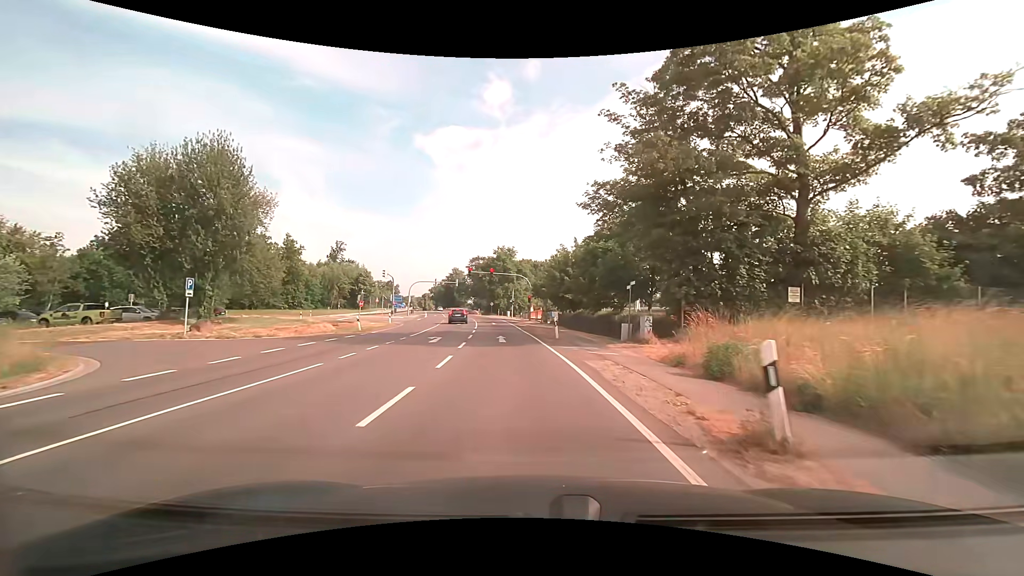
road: secondary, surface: asphalt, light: Day
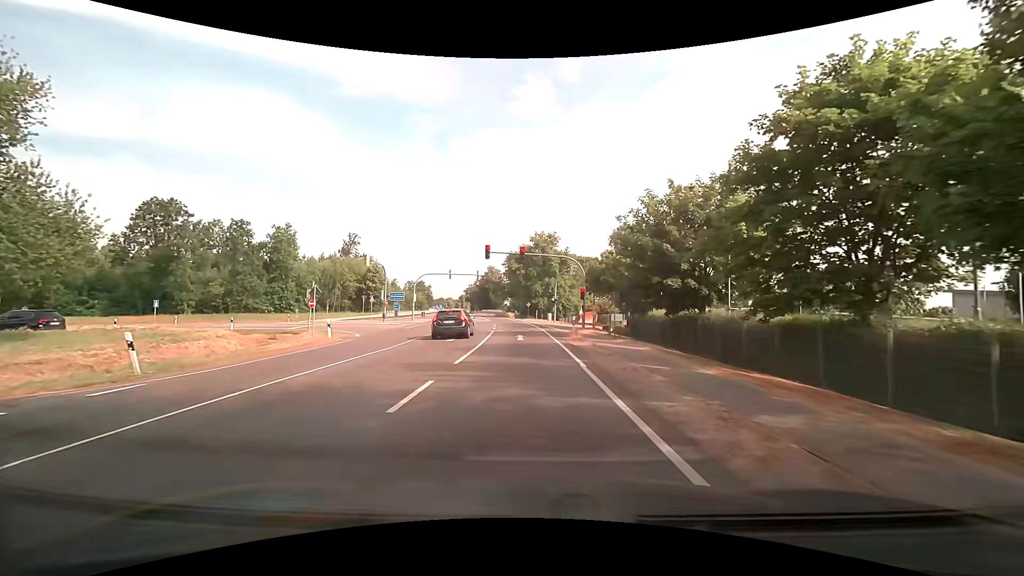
(-0.9, +23.1) m; -4°
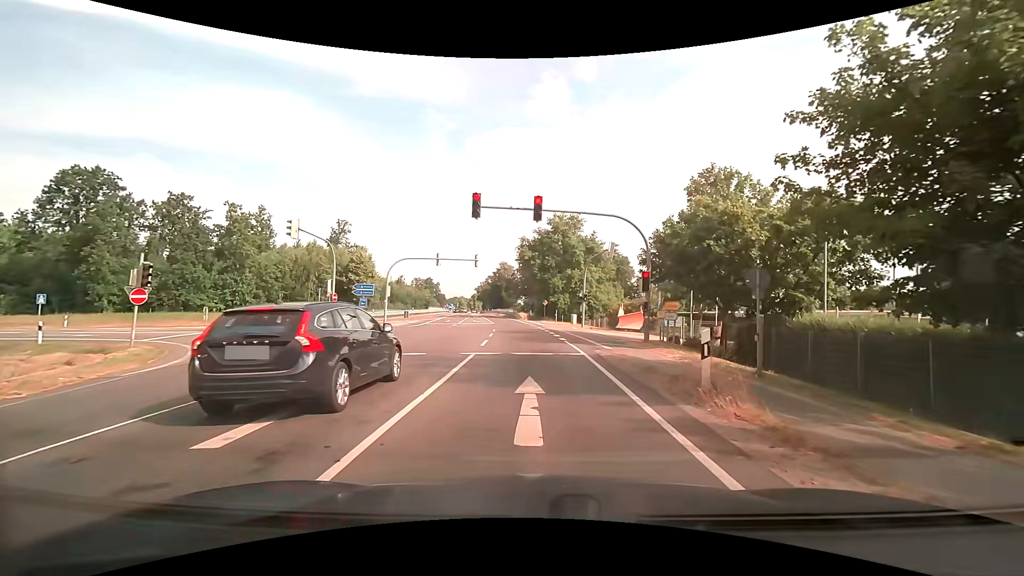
(-0.4, +17.5) m; -2°
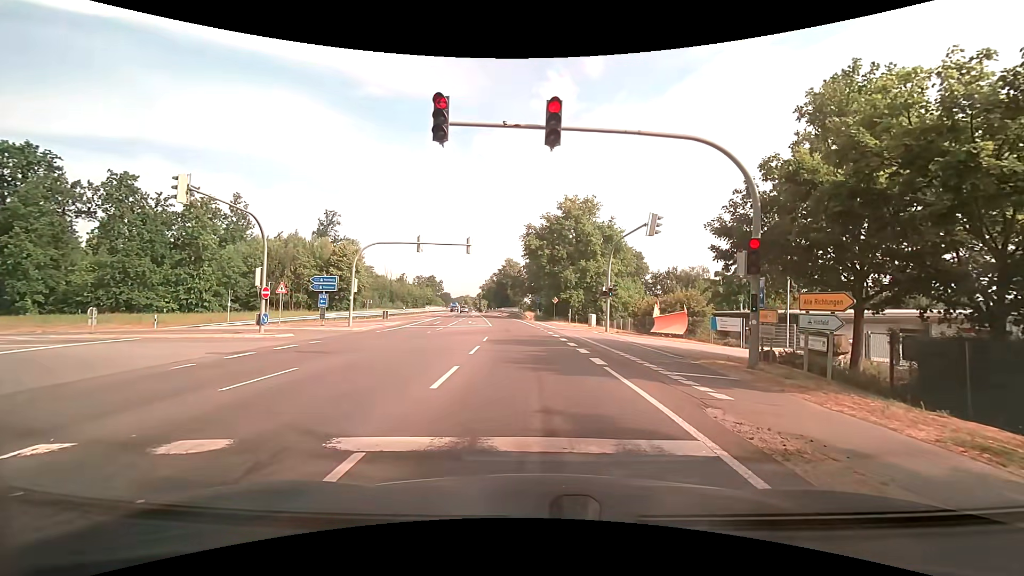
(0.0, +9.9) m; -1°
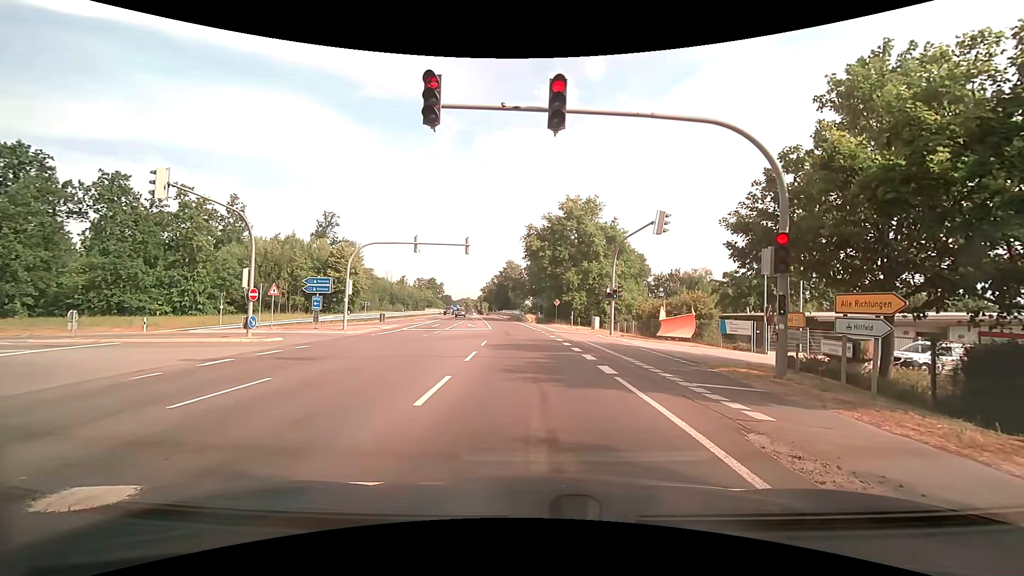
(0.0, +1.2) m; 0°
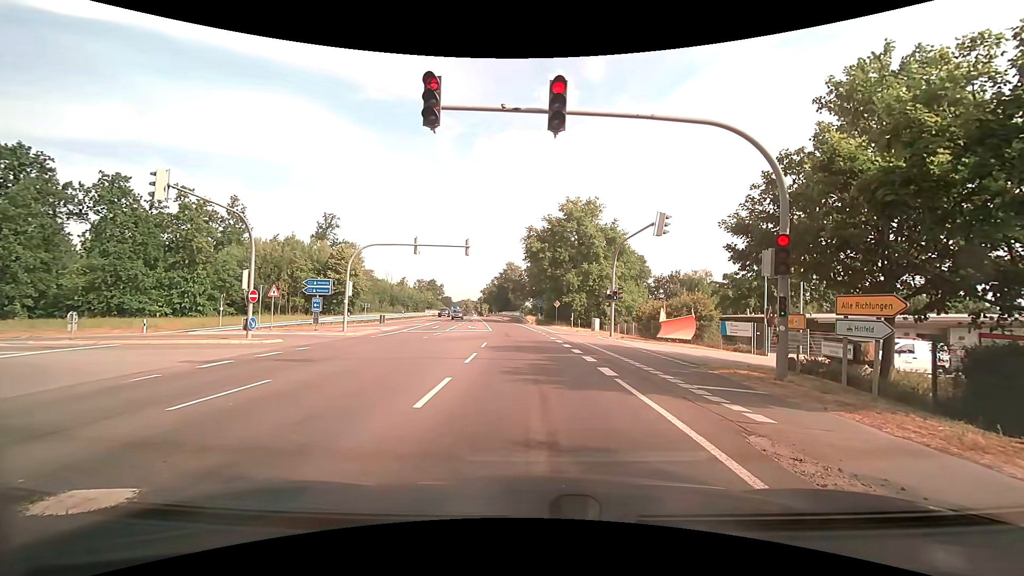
(0.0, +0.1) m; 0°
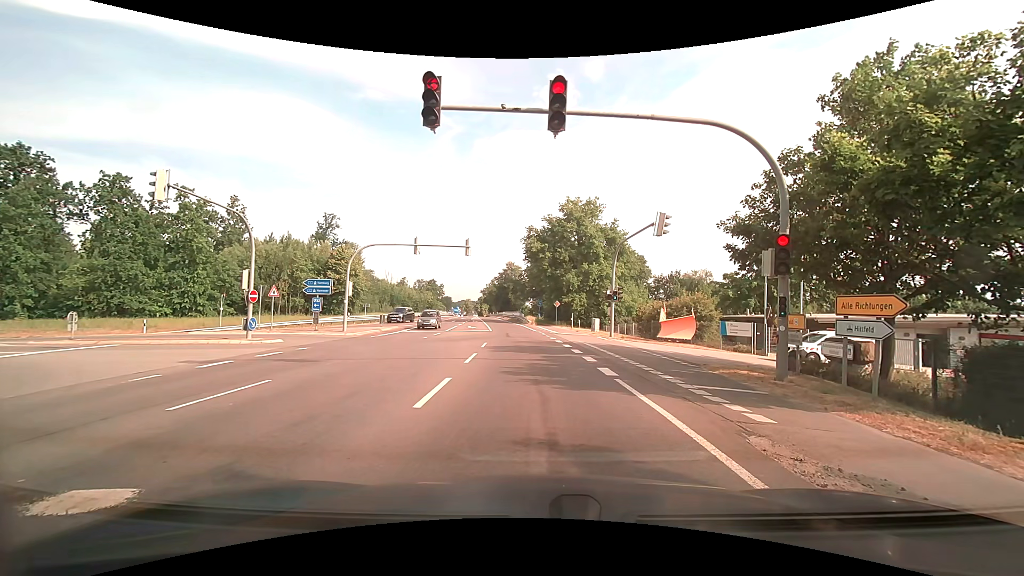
(0.0, +0.1) m; 0°
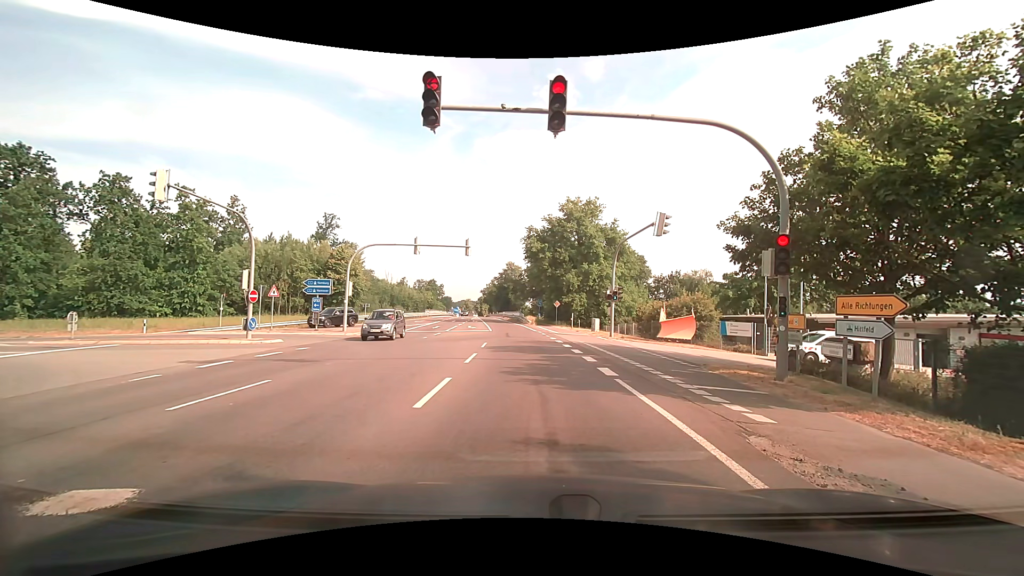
(0.0, 0.0) m; 0°
(0, +10) (0, +20) (-1, +30) (-1, +40) (-2, +50) (-4, +60) (-5, +70) (-6, +80) (-7, +90) (-9, +100) m
